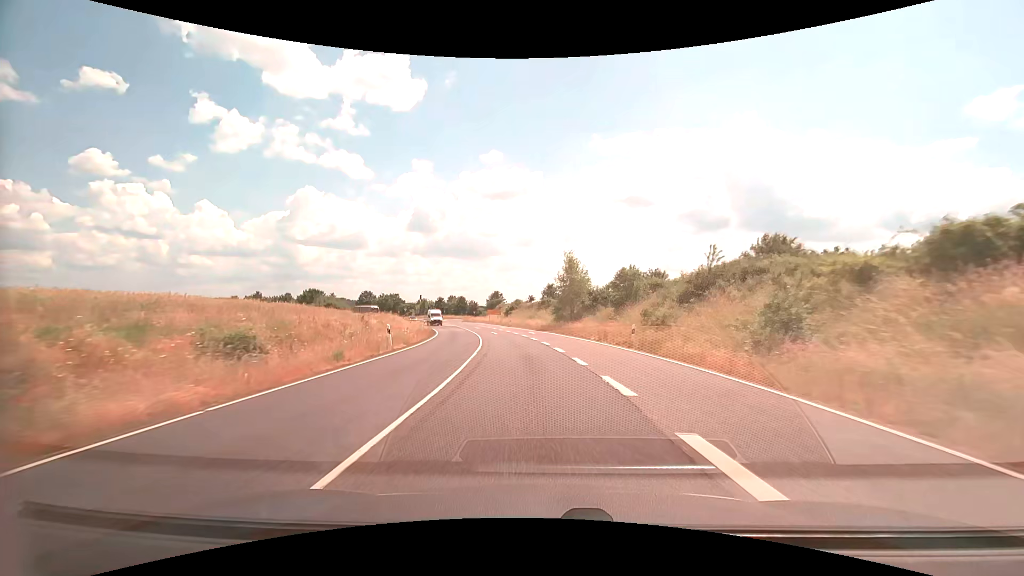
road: secondary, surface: asphalt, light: Day
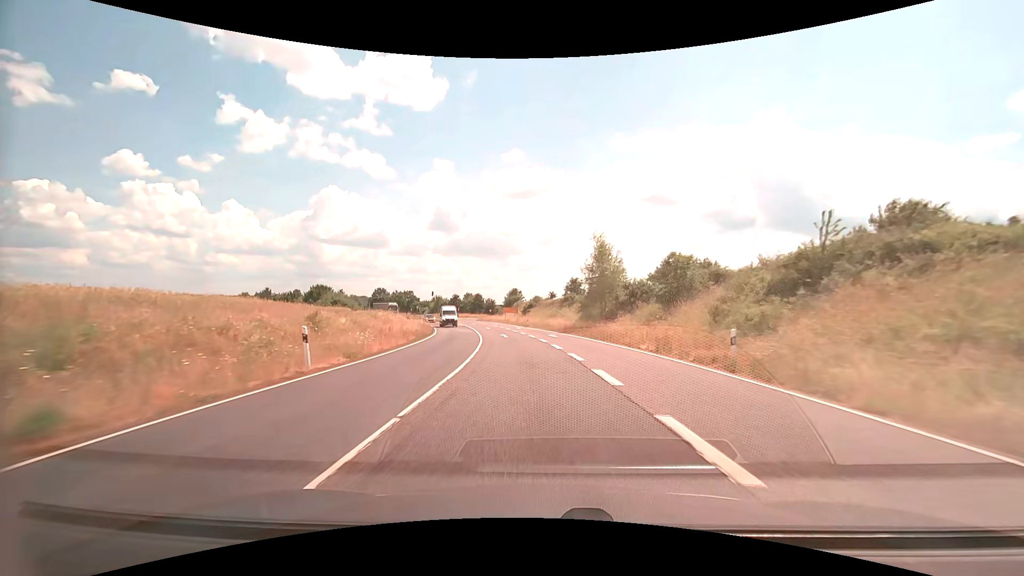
(-0.2, +10.8) m; -2°
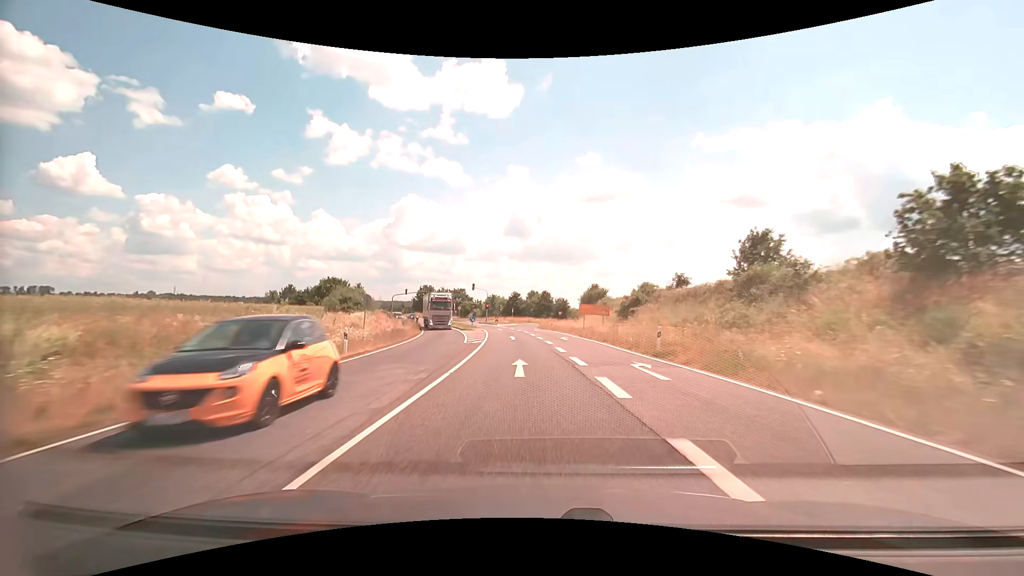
(-3.4, +43.0) m; -9°
(0, +10) (-1, +20) (-1, +30) (-2, +40) (-4, +50) (-6, +60) (-8, +69) (-11, +79) (-14, +88) (-18, +98) m
